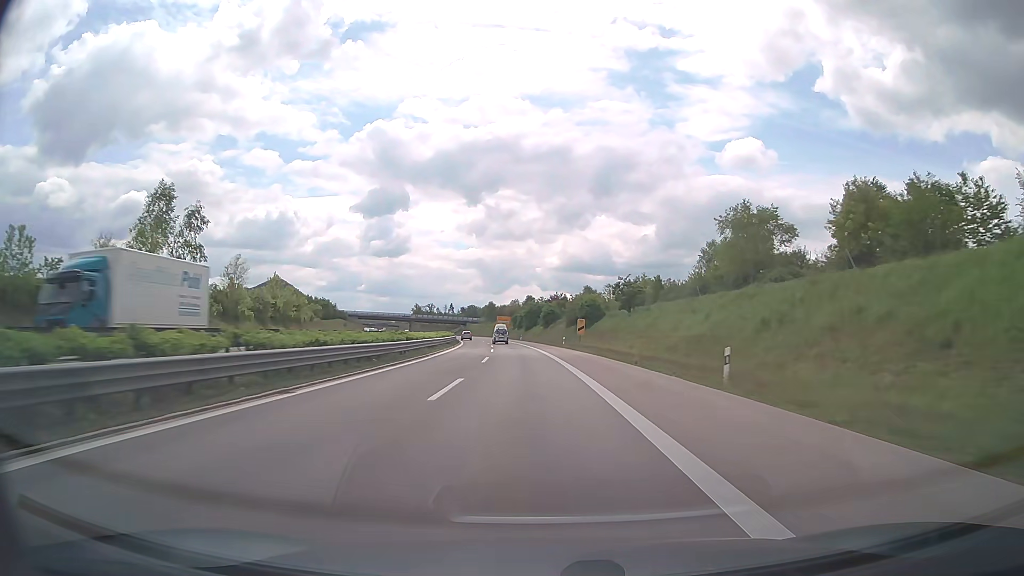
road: trunk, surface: asphalt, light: Day
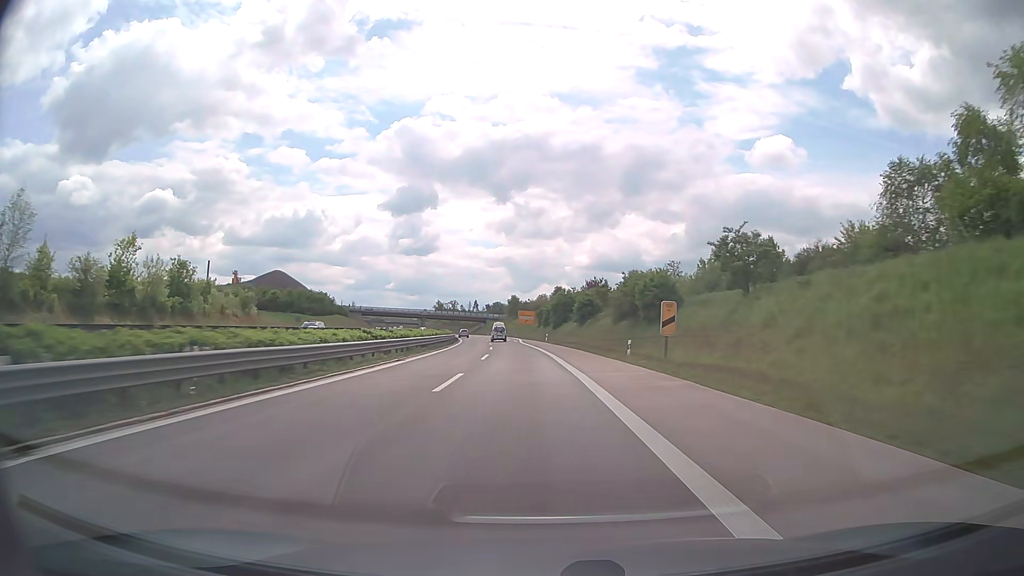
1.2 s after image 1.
(-0.7, +34.5) m; -2°
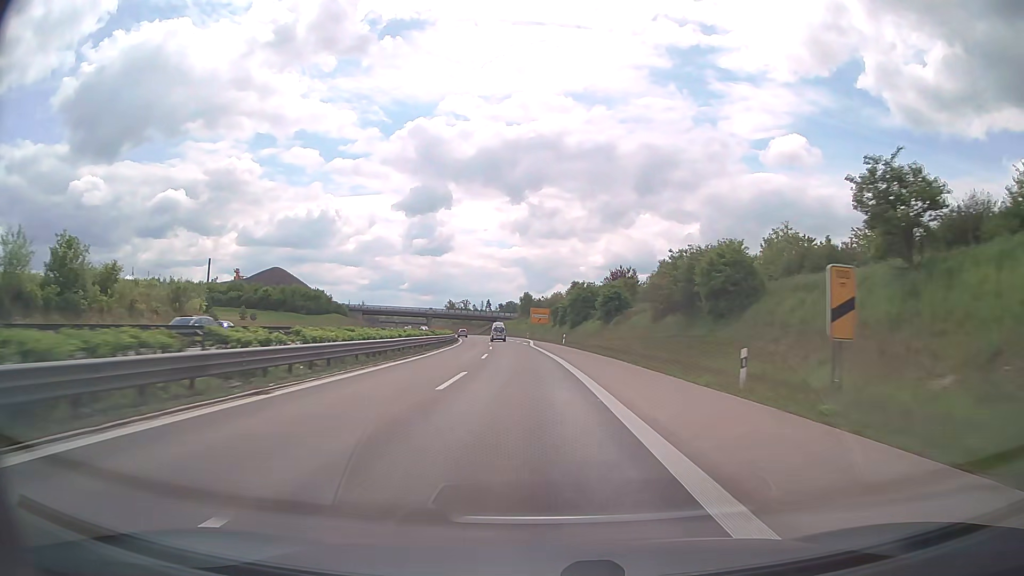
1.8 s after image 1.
(-0.2, +17.0) m; -1°
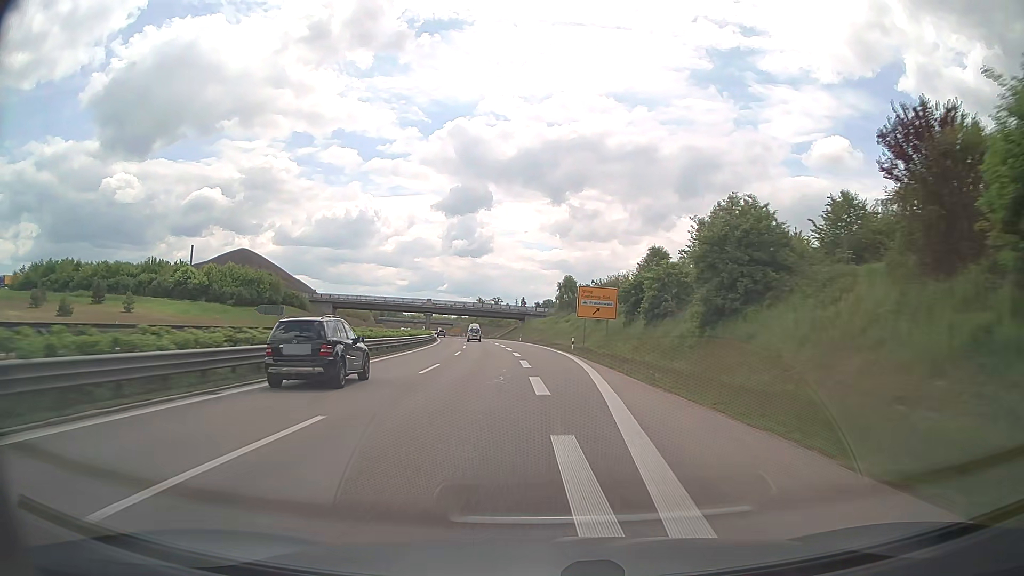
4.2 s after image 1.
(-1.9, +65.2) m; -3°
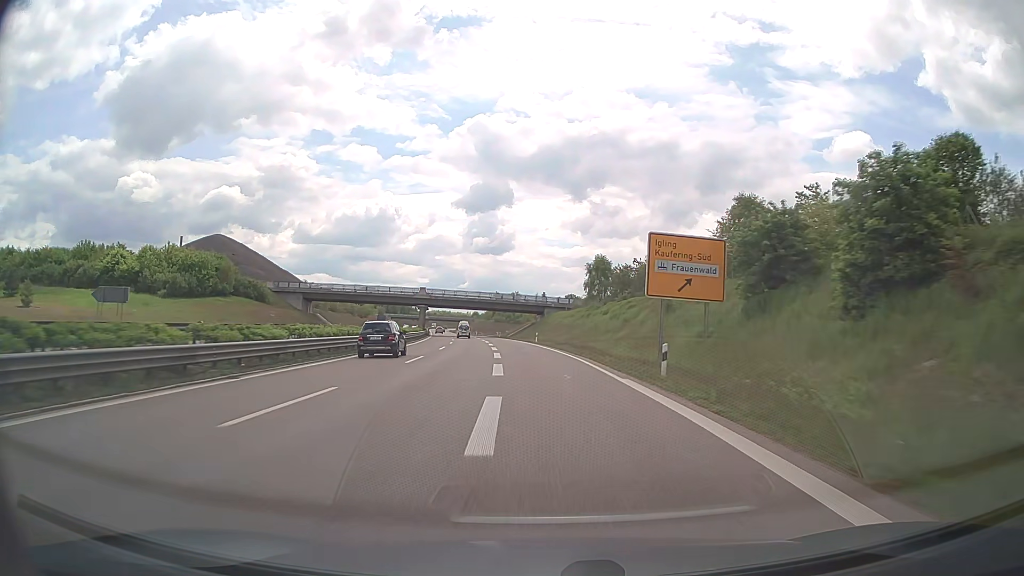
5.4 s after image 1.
(-0.4, +31.3) m; -2°
(0, +10) (0, +20) (-1, +30) (-1, +40) (-2, +50) (-3, +60) (-4, +70) (-5, +80) (-7, +90) (-8, +100) m
